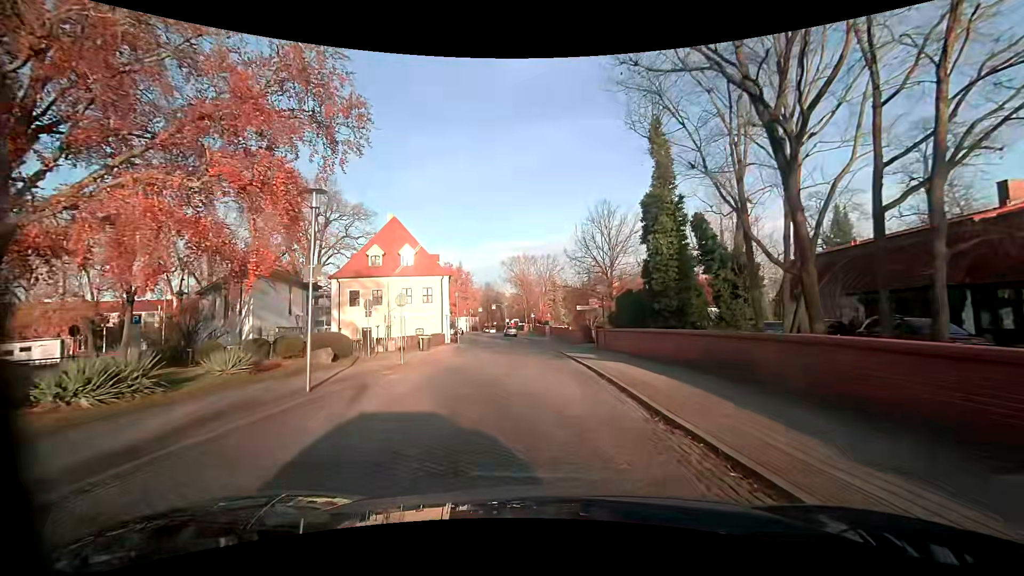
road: residential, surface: sett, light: Day
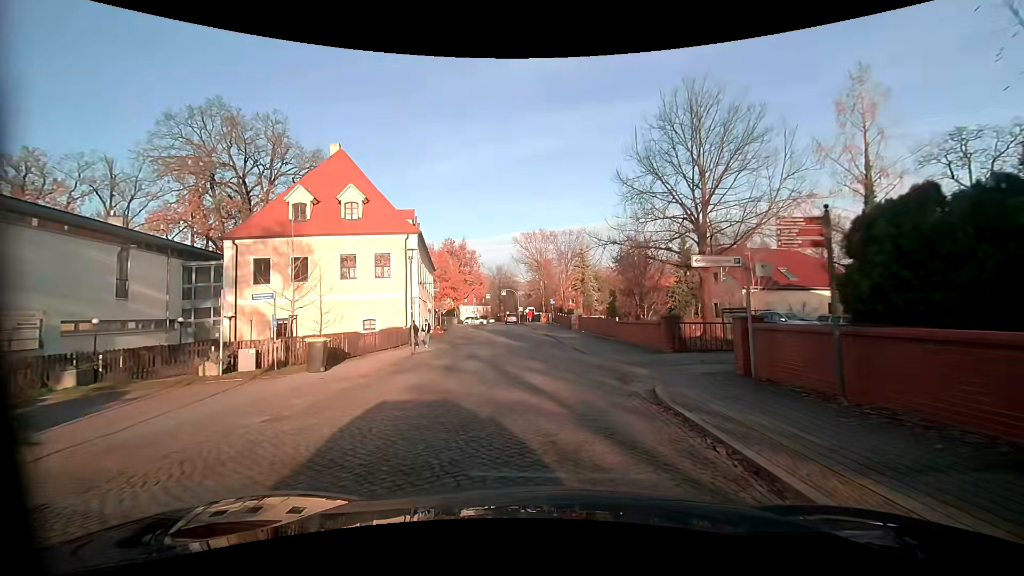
(-0.5, +20.3) m; -2°
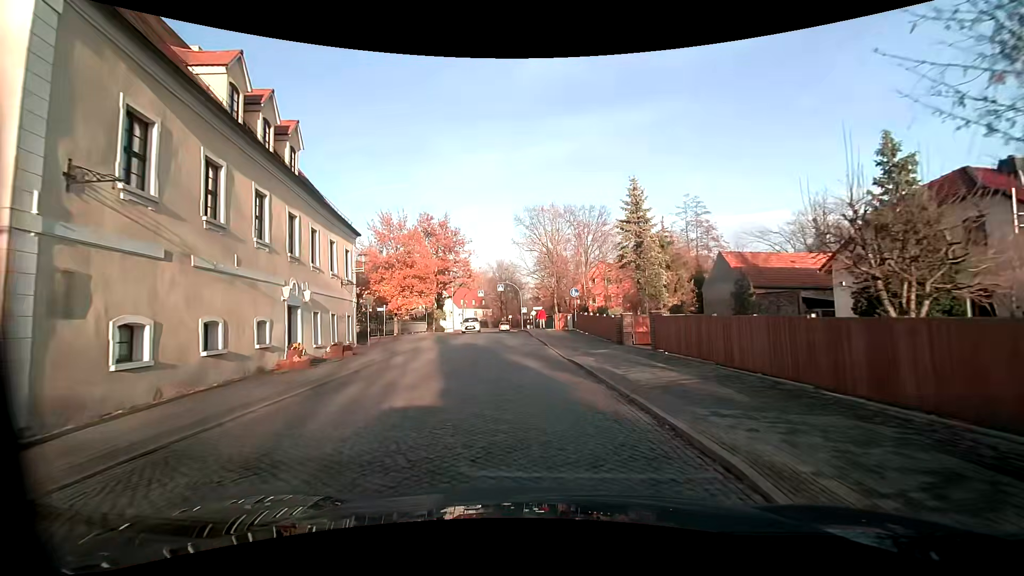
(-0.1, +25.4) m; 0°
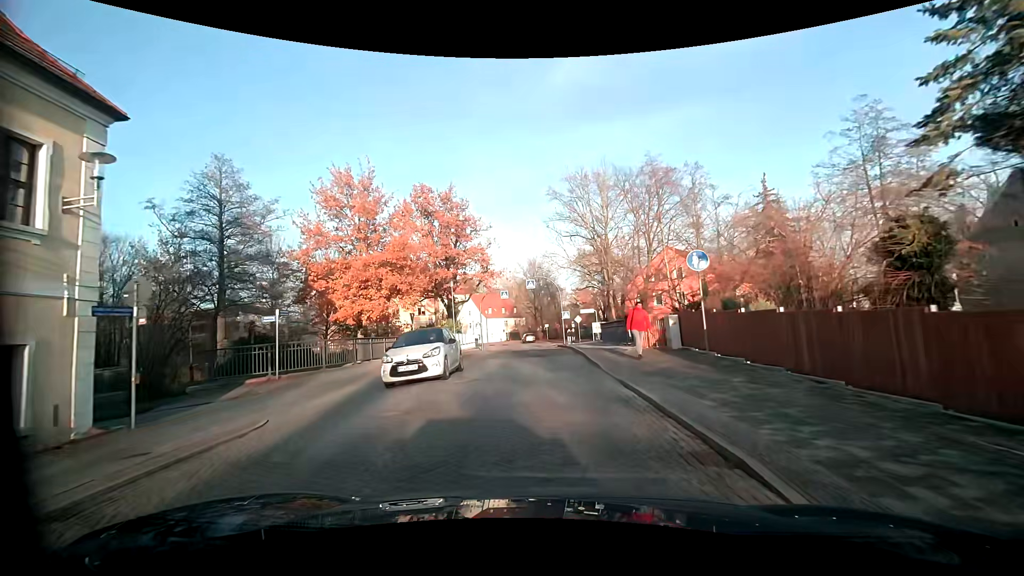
(-1.1, +19.8) m; -5°
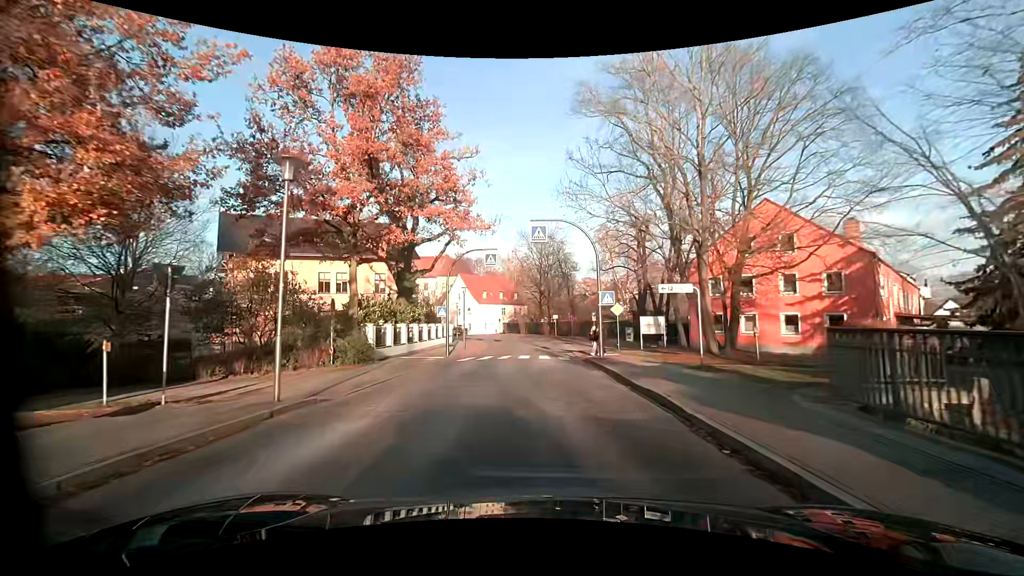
(-0.3, +22.8) m; +1°
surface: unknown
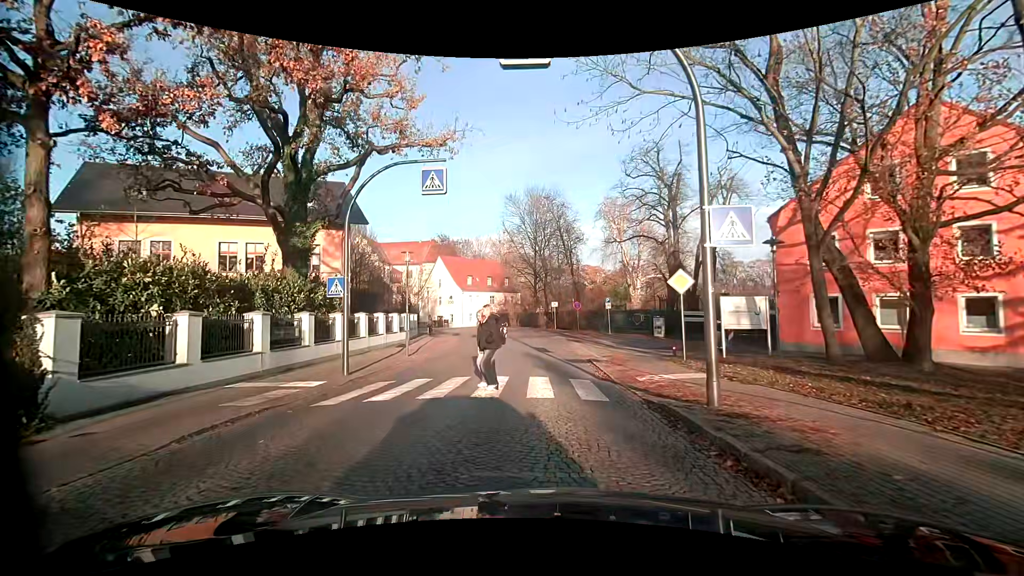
(-0.1, +14.4) m; 0°
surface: sett
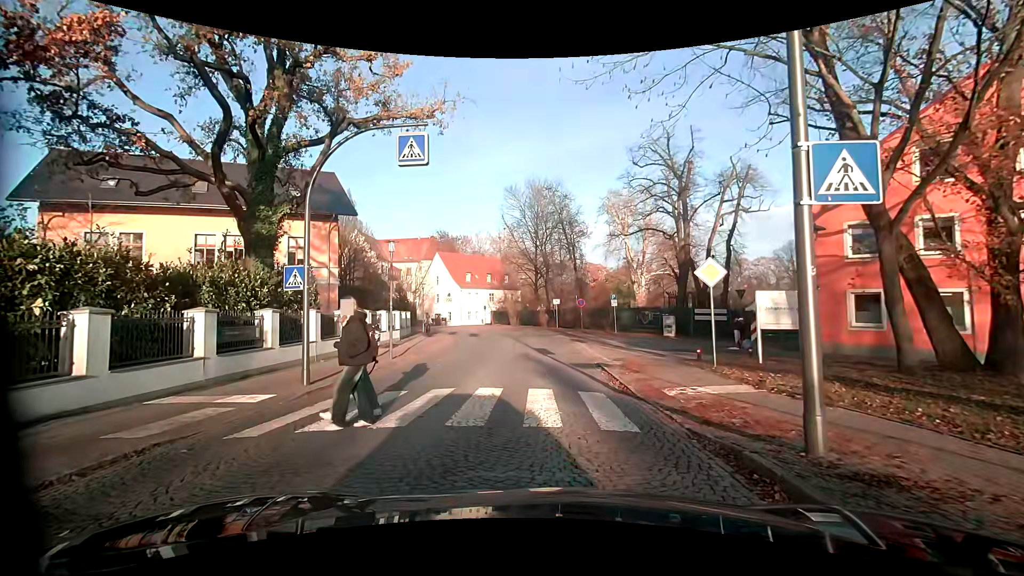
(-0.1, +2.5) m; -2°
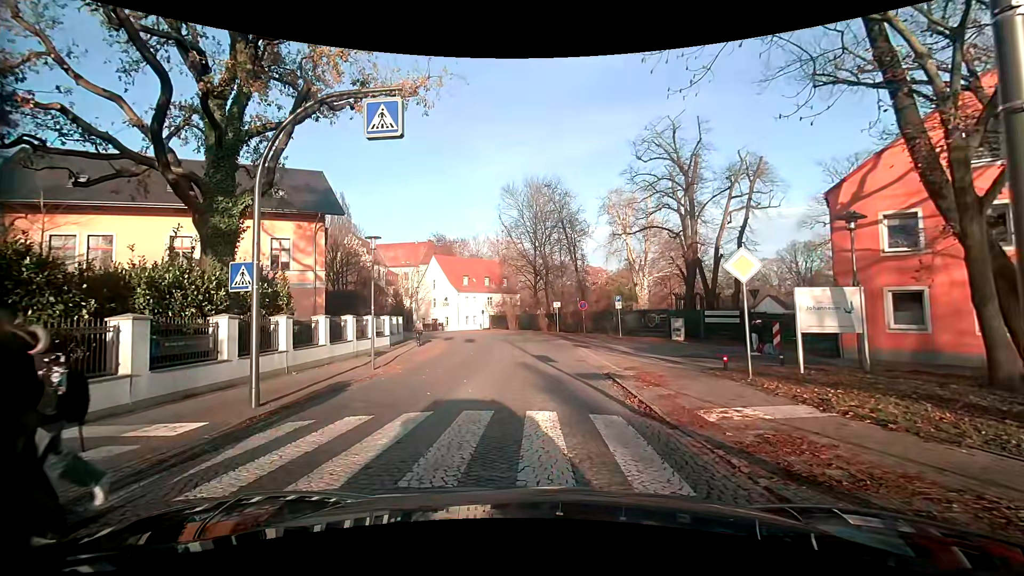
(+0.1, +2.3) m; -1°
(0, +10) (+1, +20) (+1, +30) (0, +40) (-3, +50) (-7, +59) (-12, +67) (-20, +74) (-28, +79) (-37, +83) m
